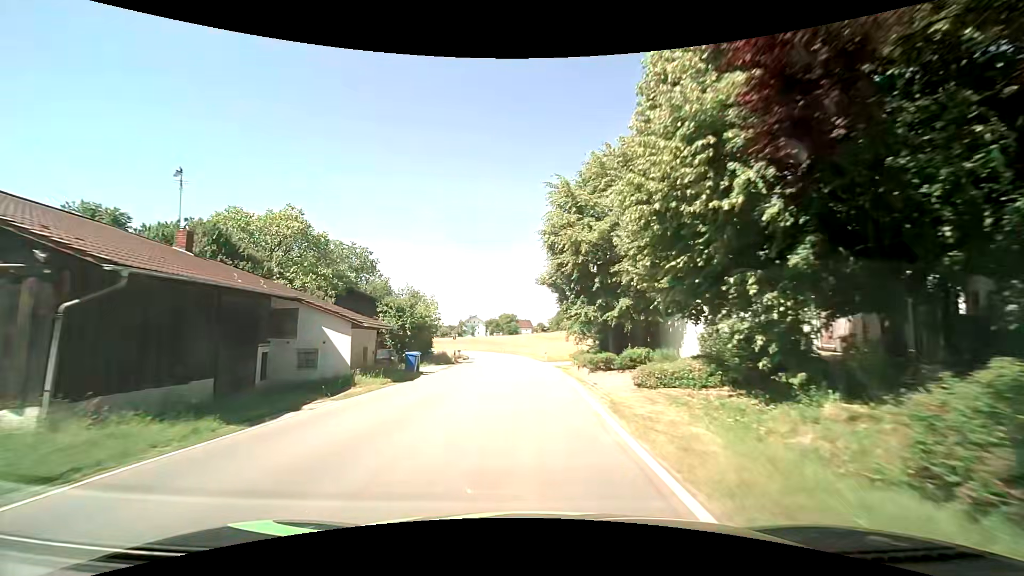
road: tertiary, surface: asphalt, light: Day
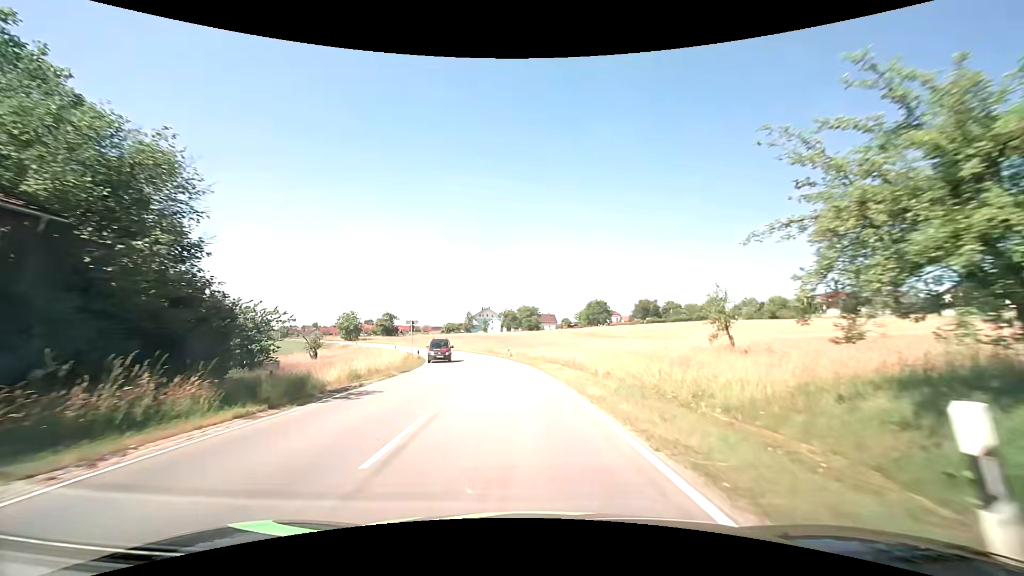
(-0.6, +41.8) m; -2°
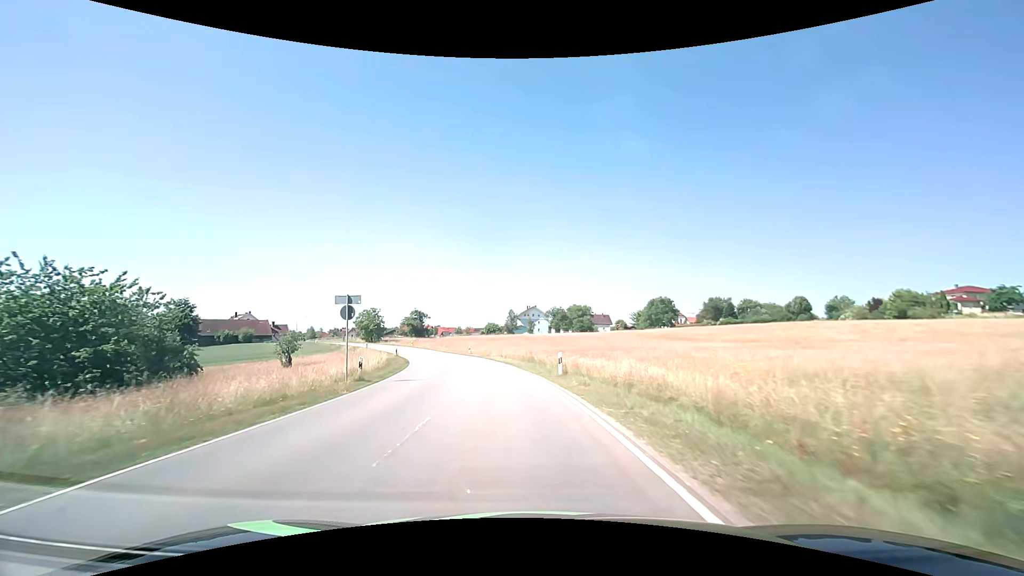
(-0.9, +24.1) m; -5°
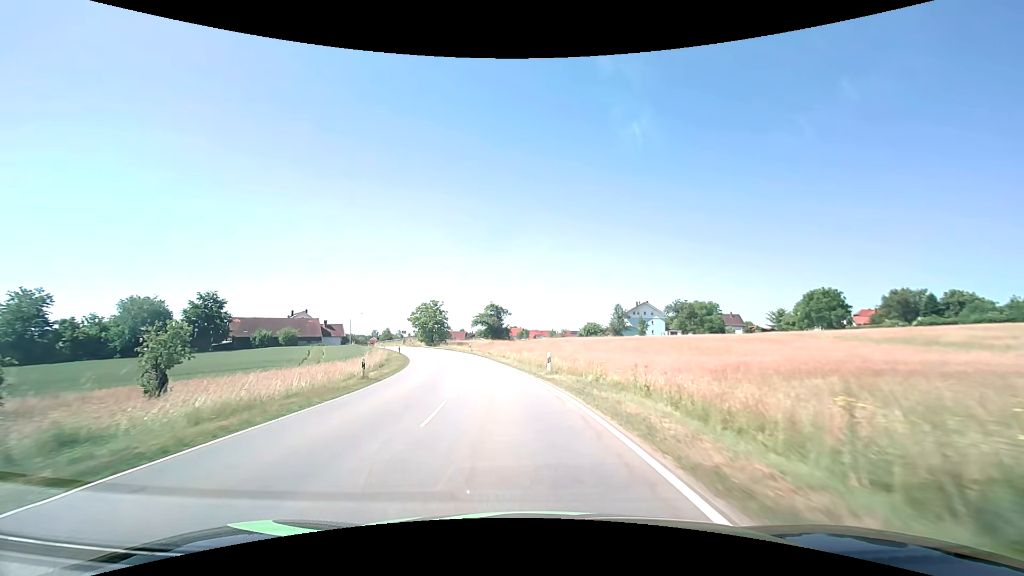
(-3.1, +33.6) m; -11°
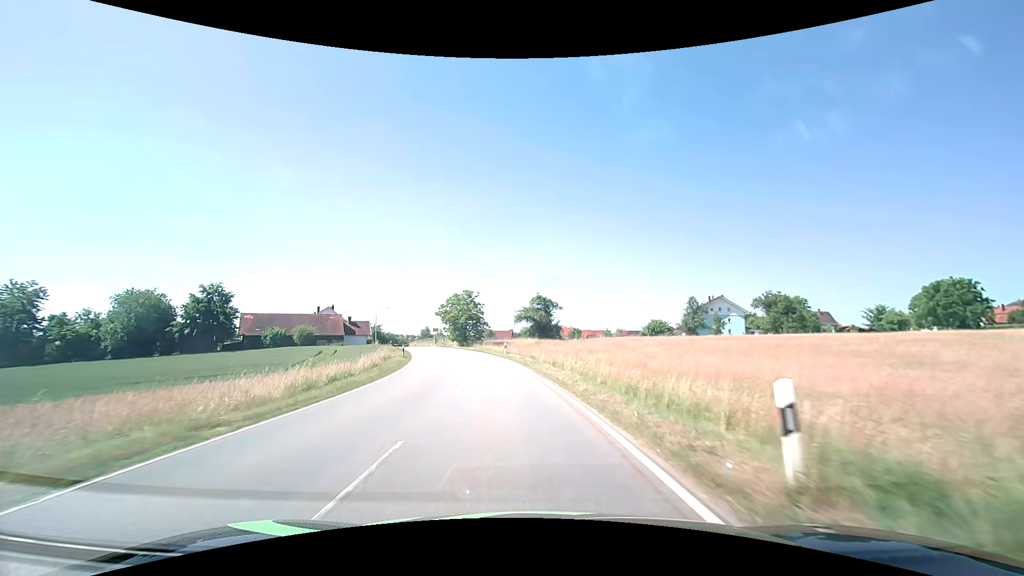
(-0.9, +17.4) m; -6°
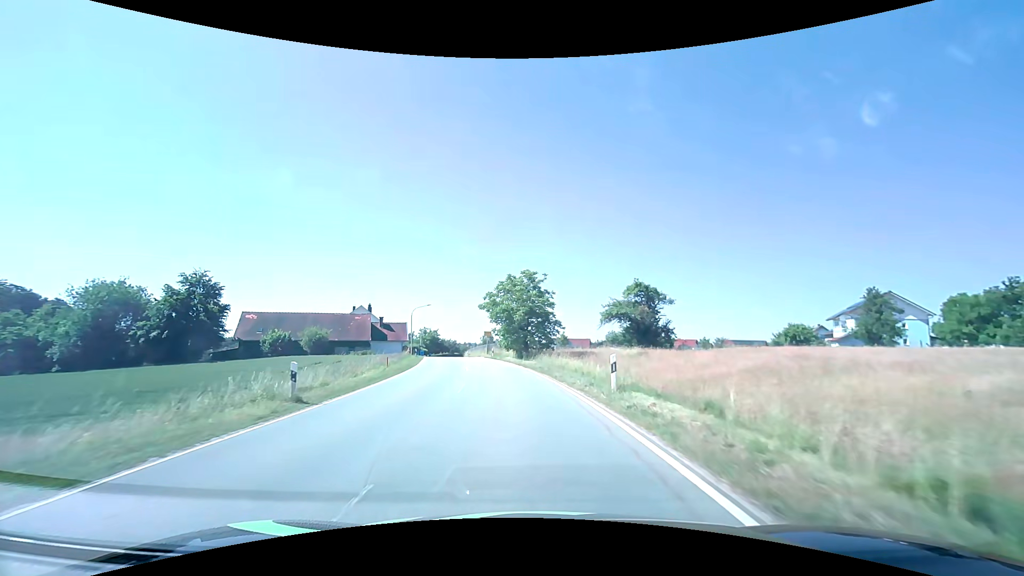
(-2.0, +26.6) m; -9°
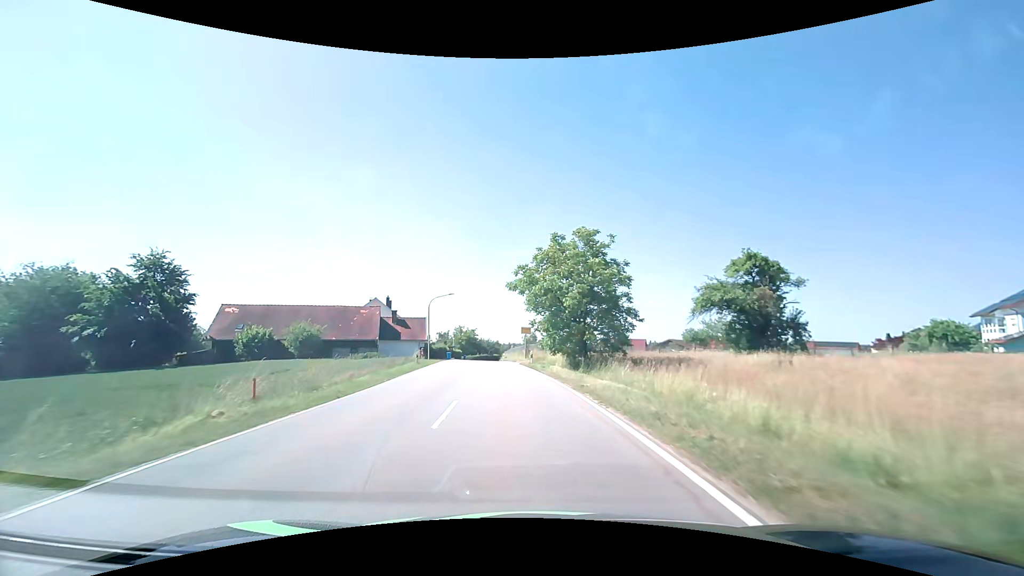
(-0.8, +17.1) m; -5°
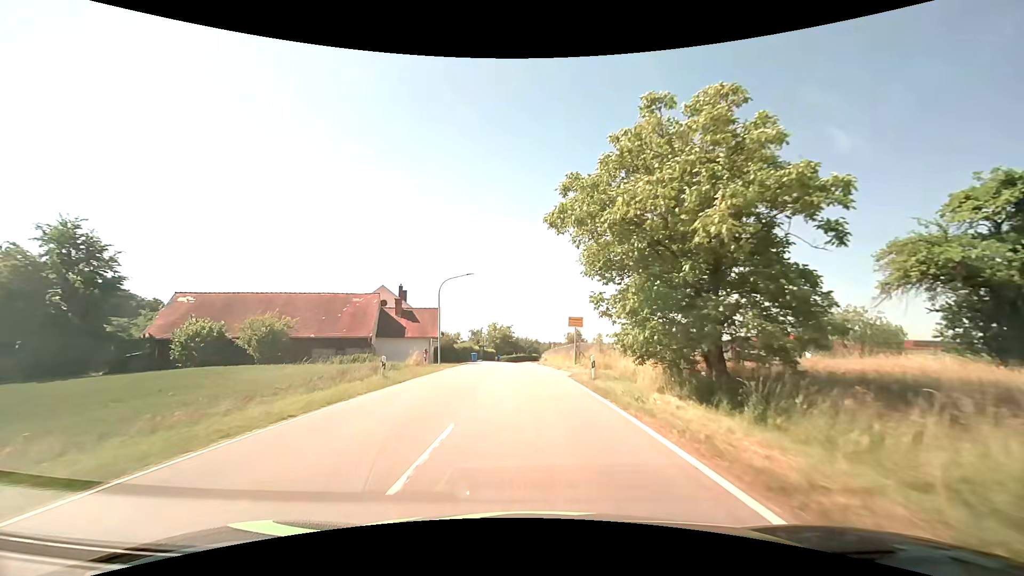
(-0.6, +15.5) m; -5°
(0, +10) (0, +20) (-1, +30) (-1, +40) (-1, +50) (-1, +60) (-1, +70) (0, +80) (0, +90) (+2, +100) m
